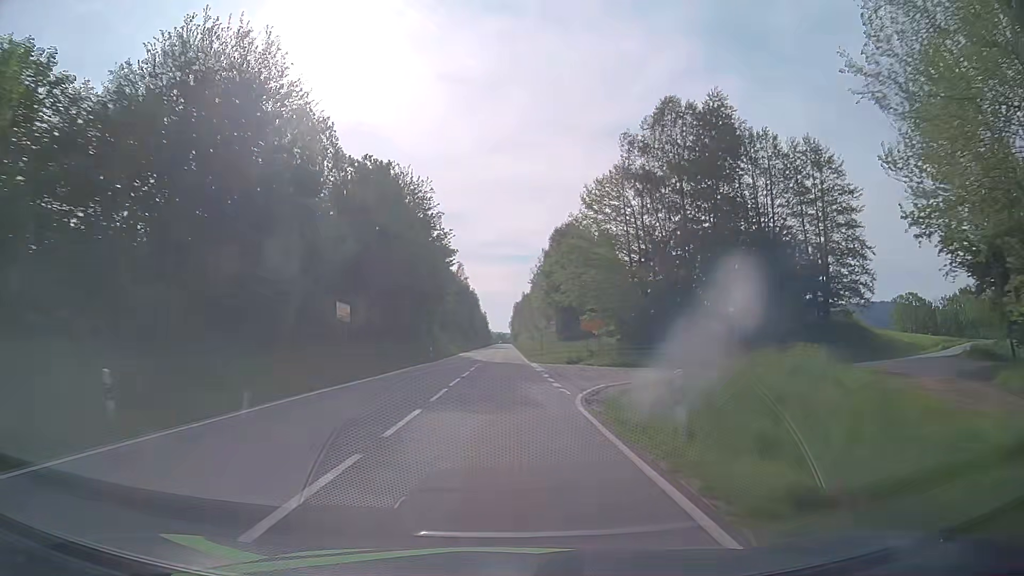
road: secondary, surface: asphalt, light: Day
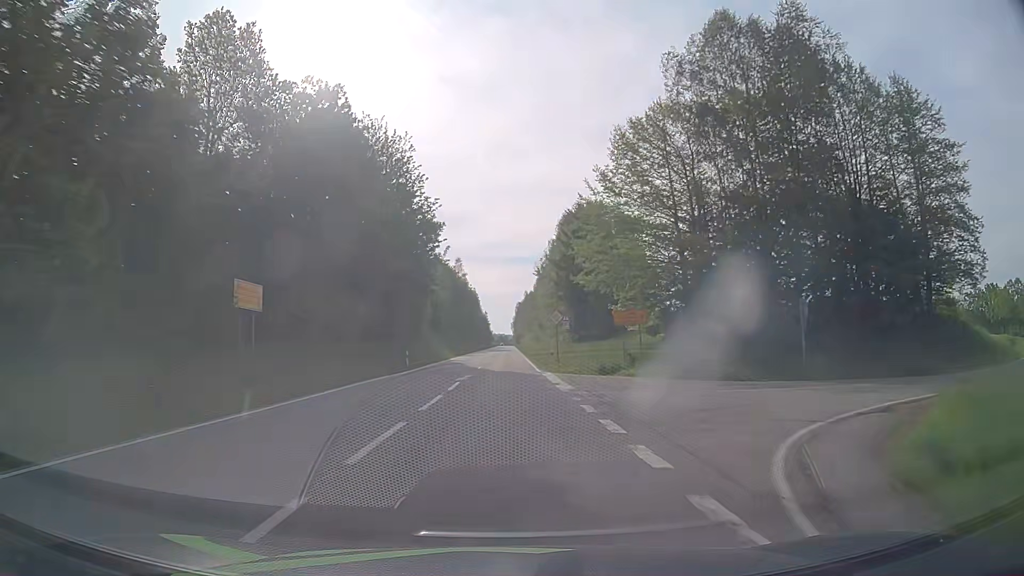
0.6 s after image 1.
(-0.1, +14.2) m; -1°
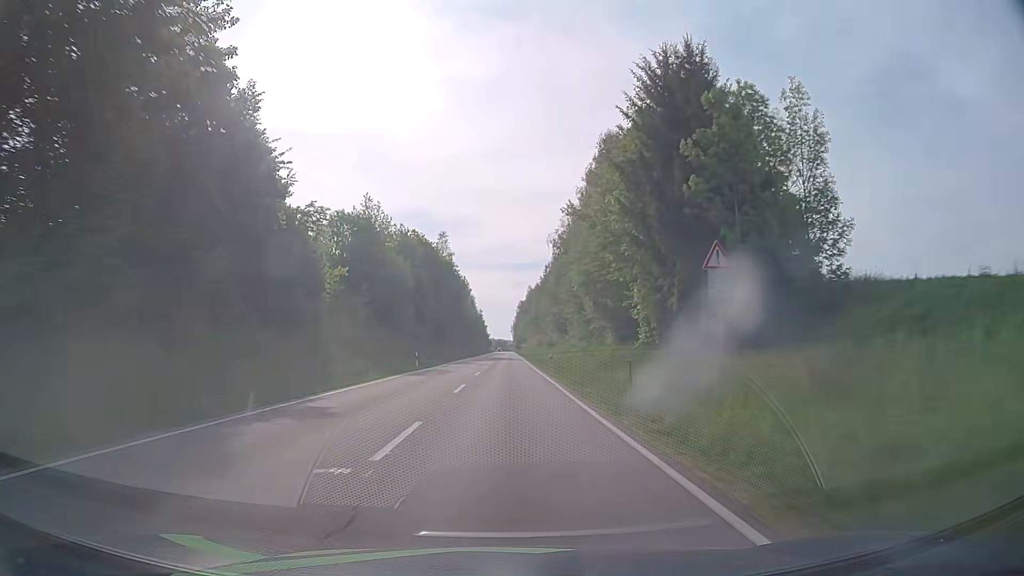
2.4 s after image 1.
(-0.2, +42.5) m; 0°
